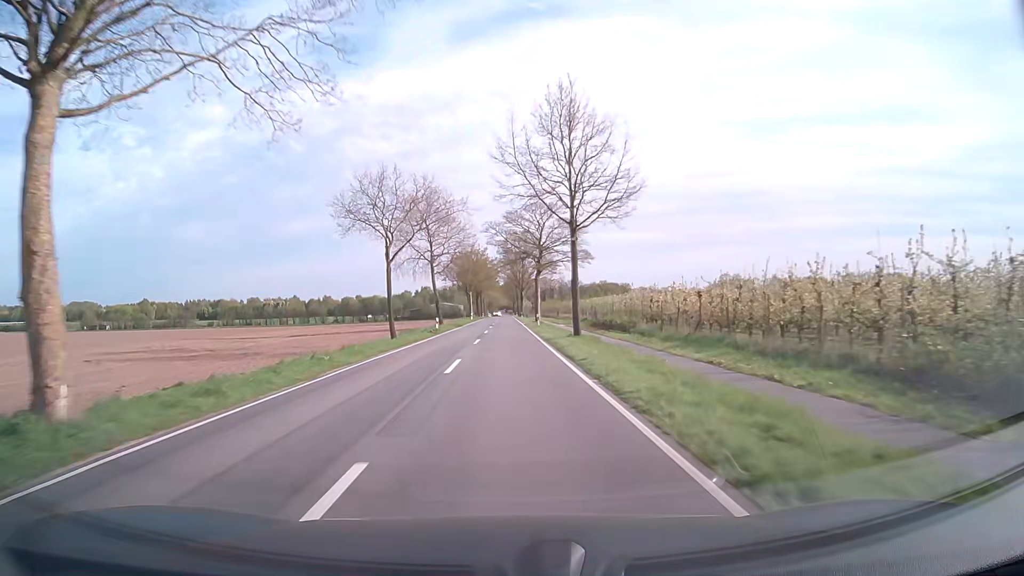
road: secondary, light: Day
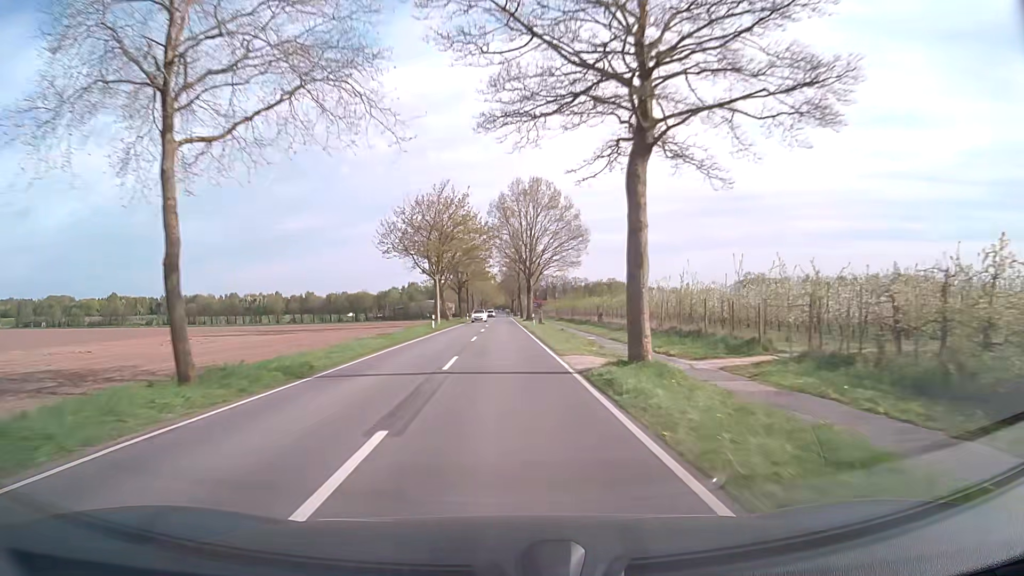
(-0.1, +50.0) m; 0°
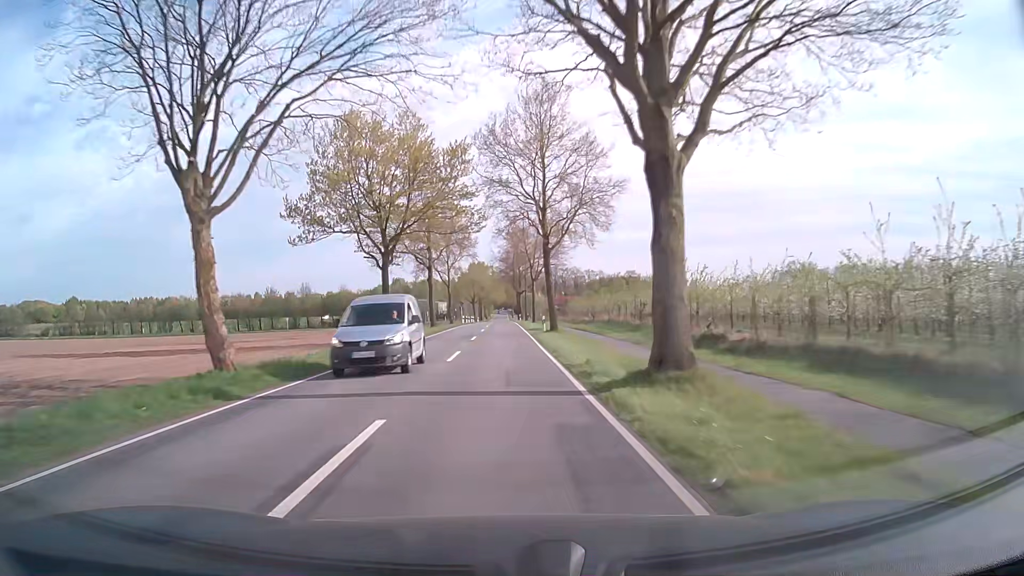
(+0.1, +62.6) m; 0°
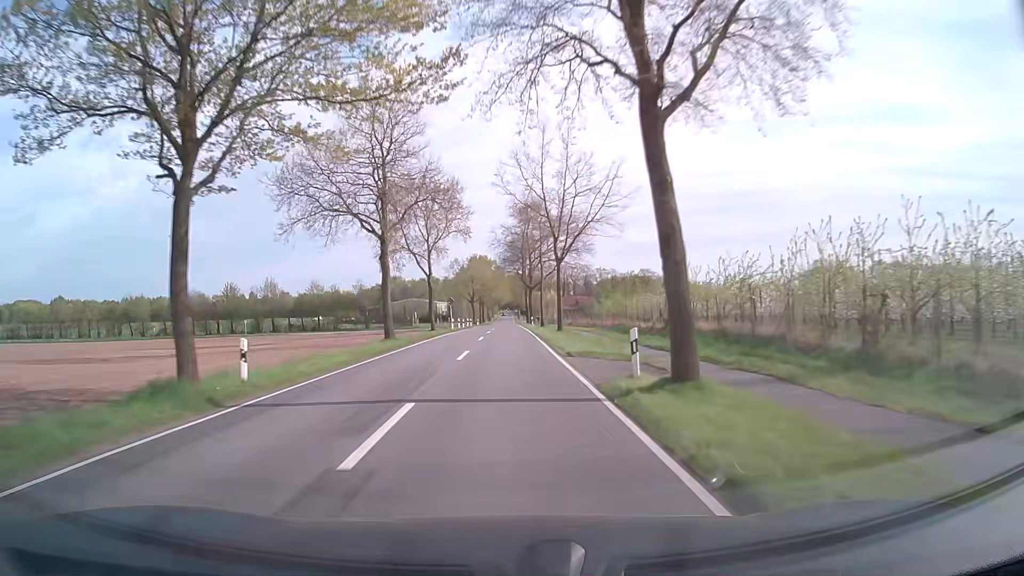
(-0.1, +25.1) m; -1°
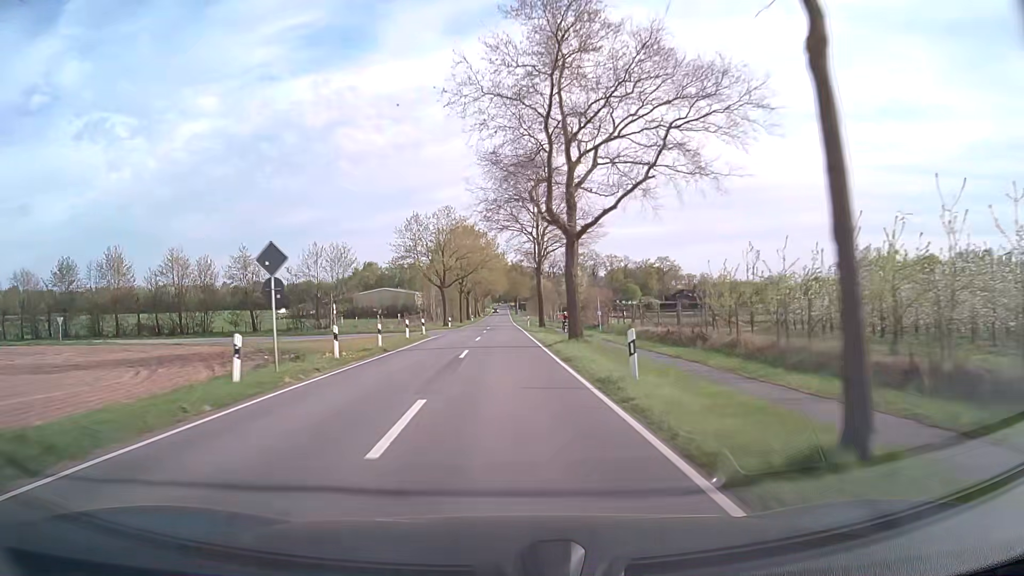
(+0.2, +50.3) m; +1°
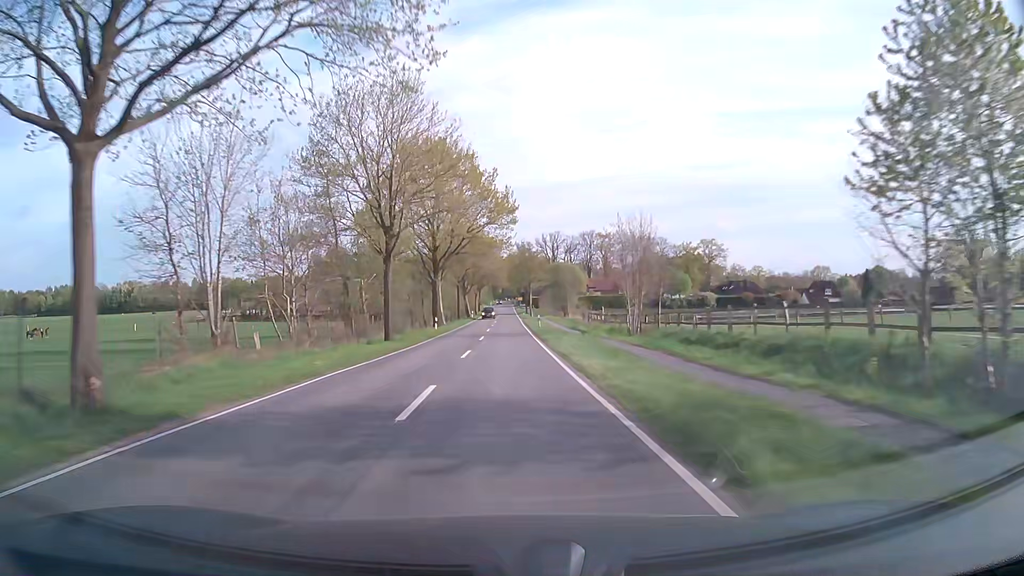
(0.0, +63.0) m; 0°
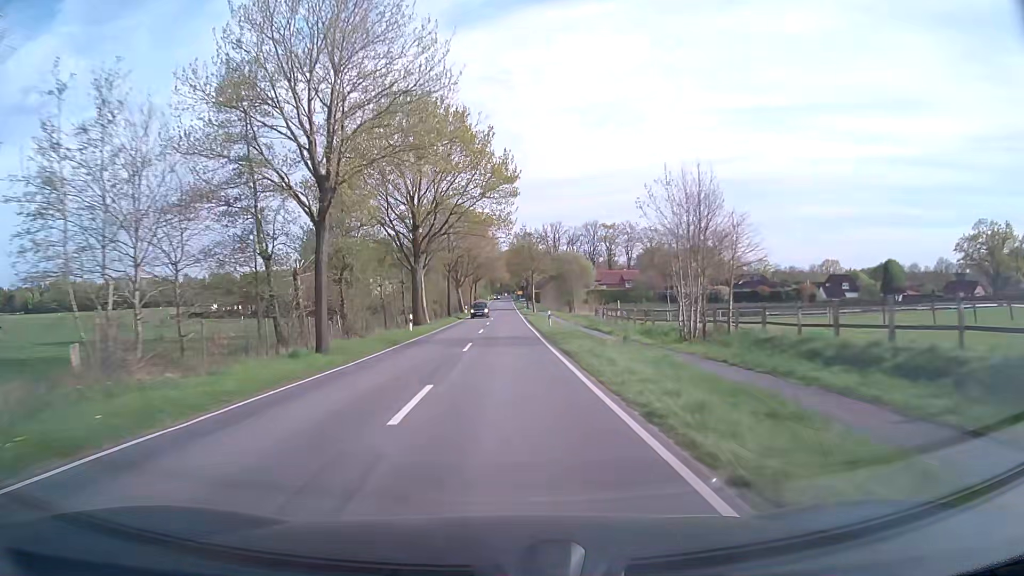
(0.0, +12.6) m; 0°
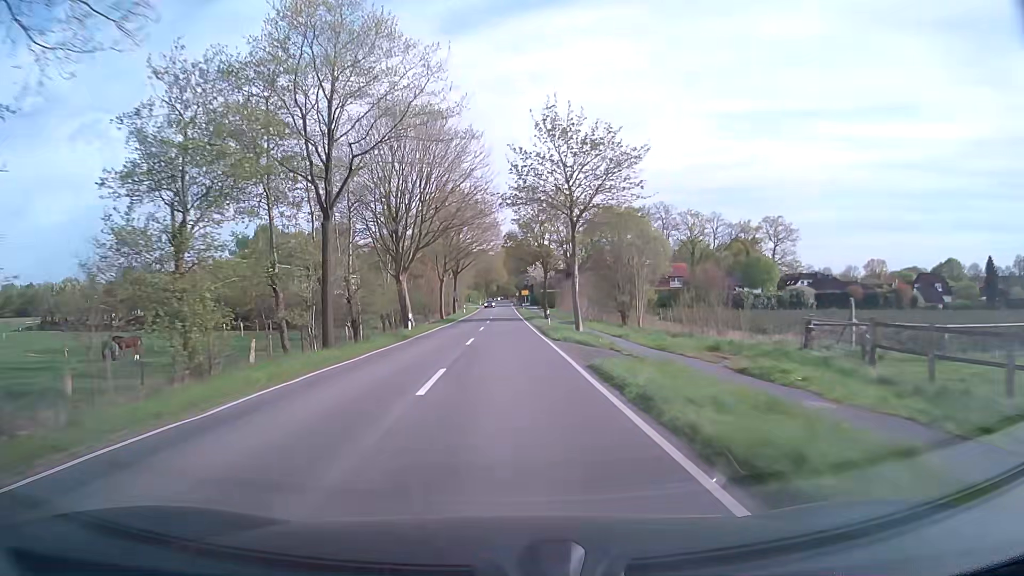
(0.0, +49.7) m; 0°
(0, +10) (0, +20) (0, +30) (0, +40) (0, +50) (0, +60) (0, +70) (0, +80) (0, +90) (0, +100) m
